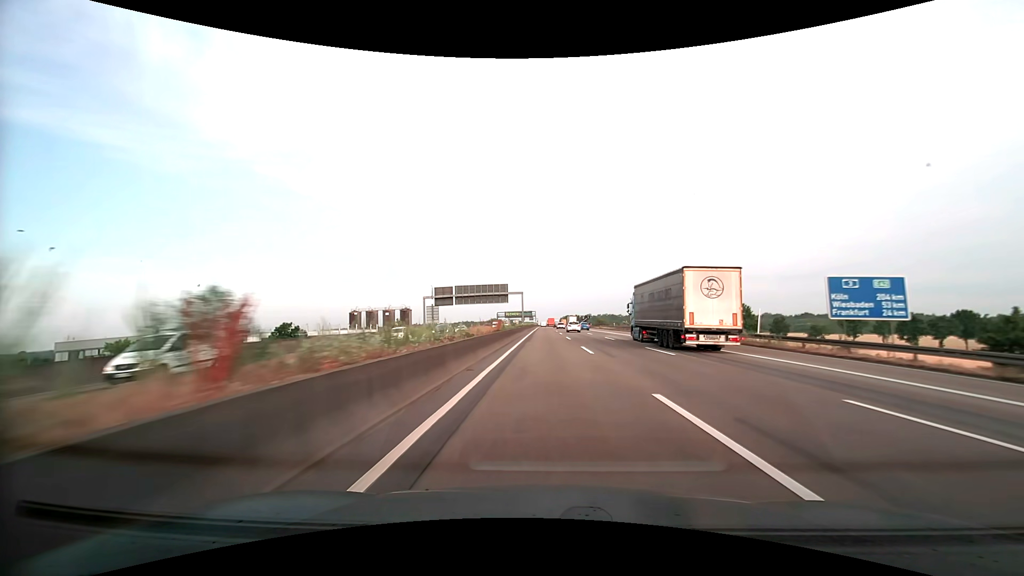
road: motorway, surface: asphalt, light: Day
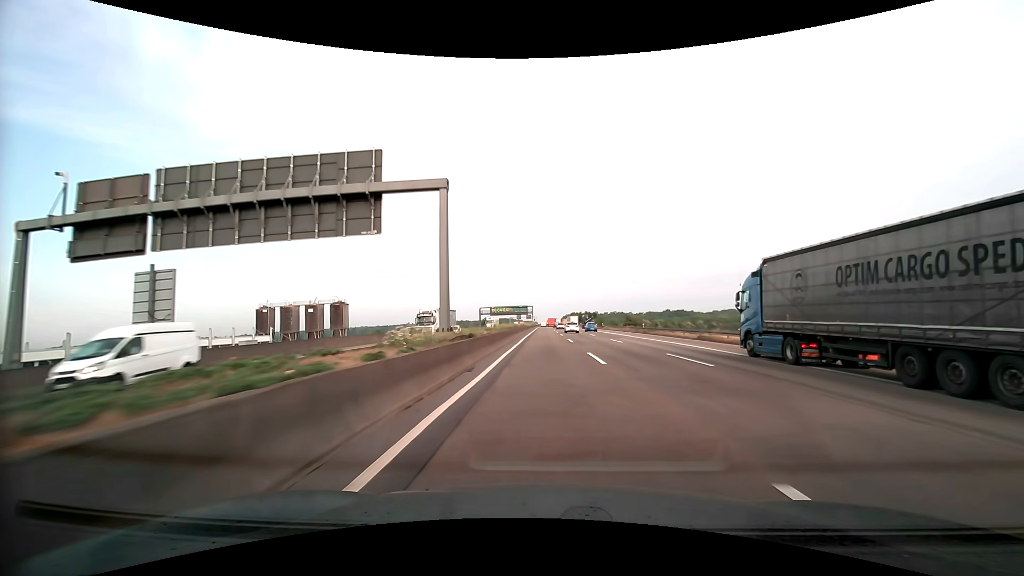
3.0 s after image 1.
(0.0, +77.0) m; 0°
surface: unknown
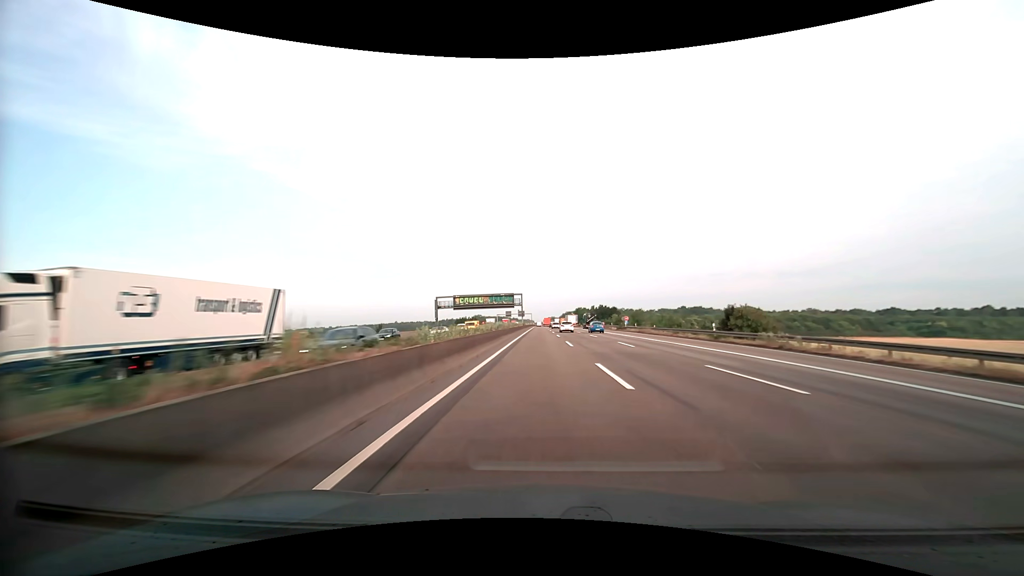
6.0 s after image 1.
(+0.1, +78.5) m; 0°
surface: asphalt
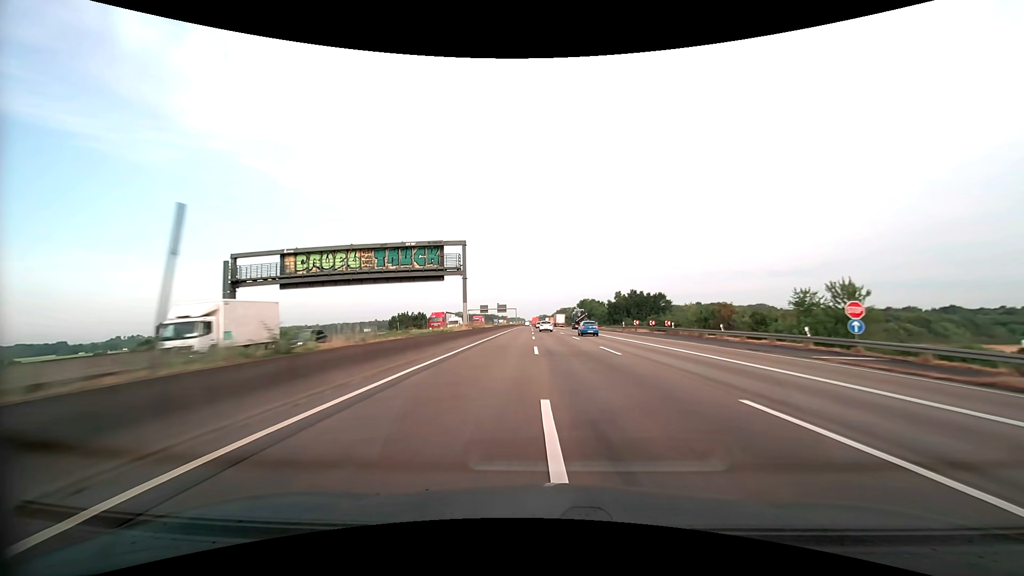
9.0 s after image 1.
(+1.0, +79.5) m; +1°
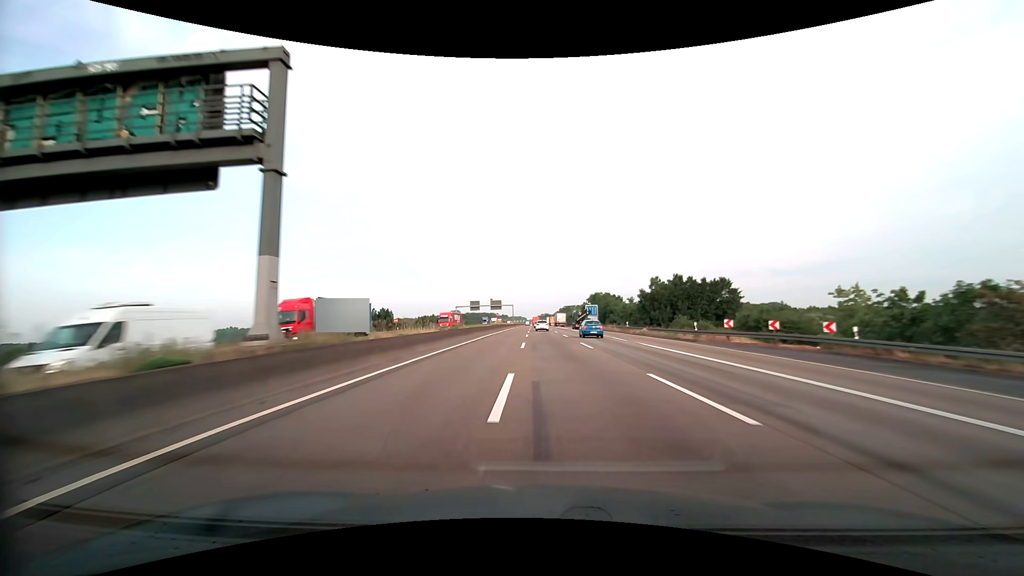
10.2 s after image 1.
(0.0, +32.0) m; 0°
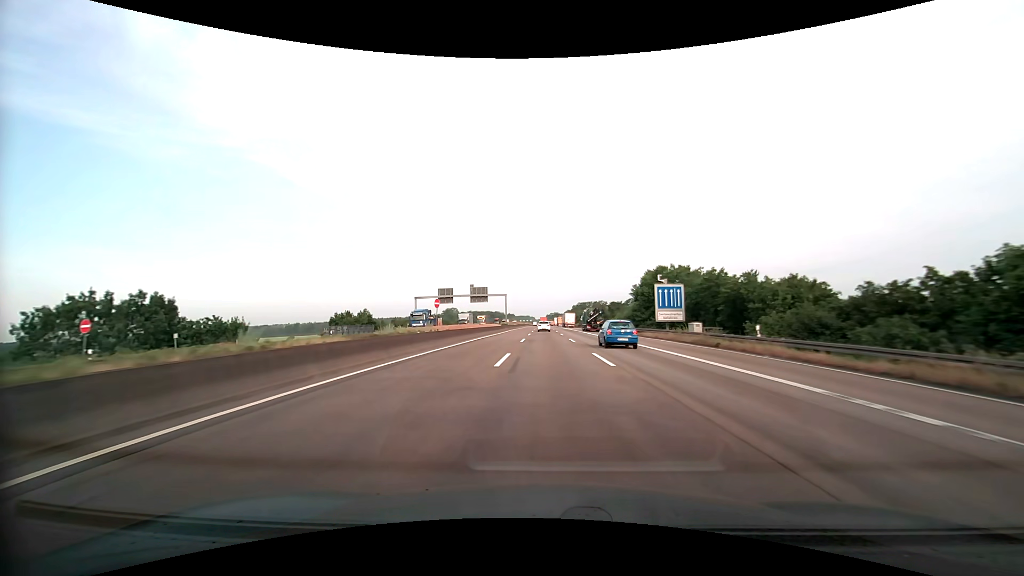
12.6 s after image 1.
(-0.7, +64.0) m; -1°
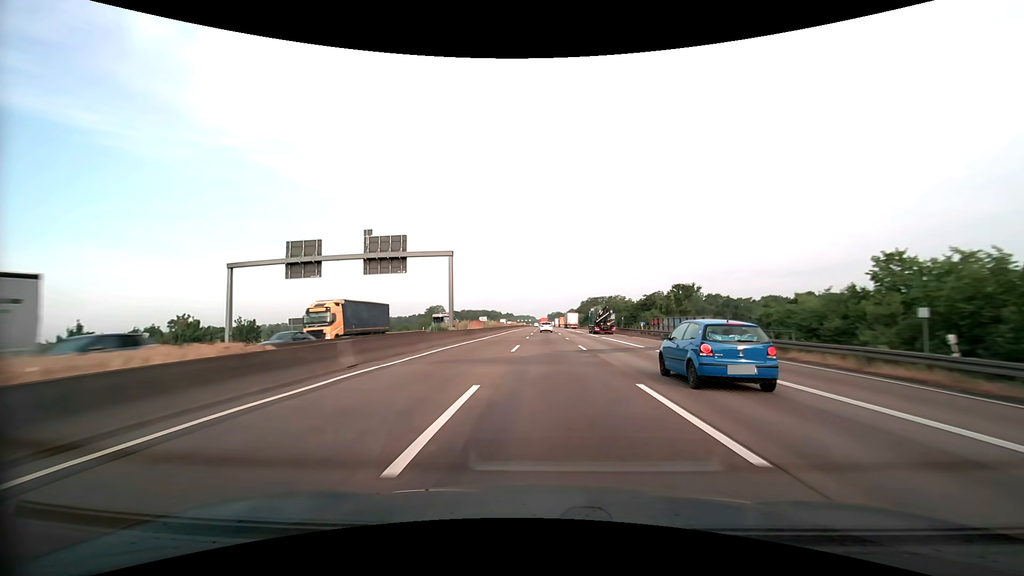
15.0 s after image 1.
(-0.2, +64.1) m; 0°
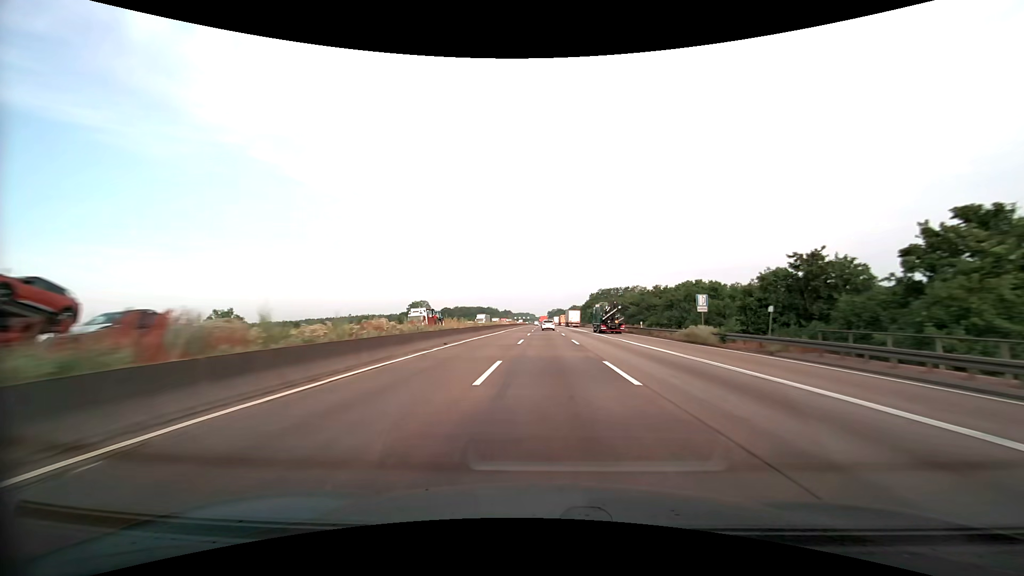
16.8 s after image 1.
(0.0, +48.2) m; 0°
(0, +10) (0, +20) (0, +30) (0, +40) (0, +50) (0, +60) (0, +70) (0, +80) (0, +90) (0, +100) m
